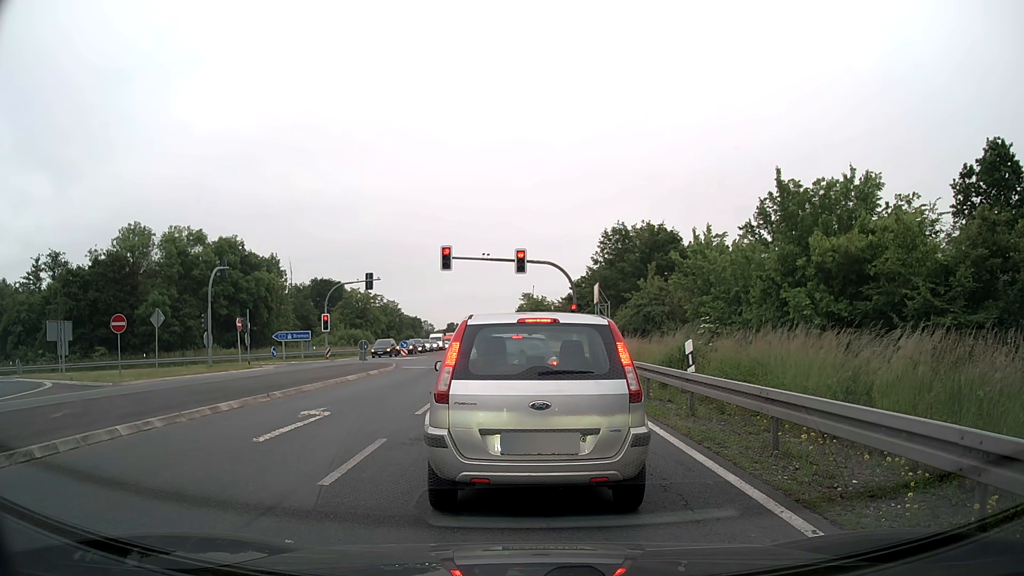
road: primary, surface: asphalt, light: Day
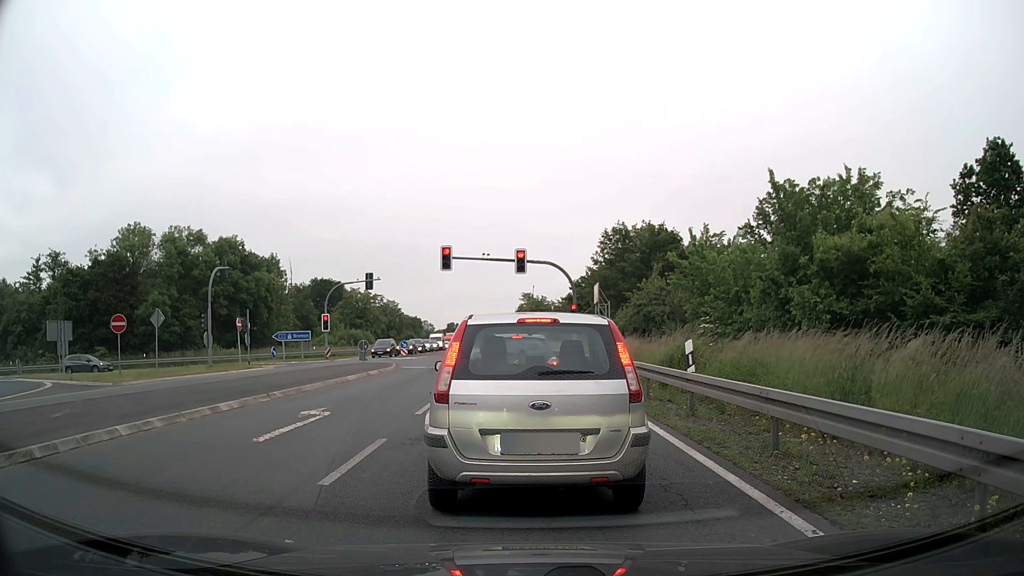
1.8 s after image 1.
(0.0, 0.0) m; 0°
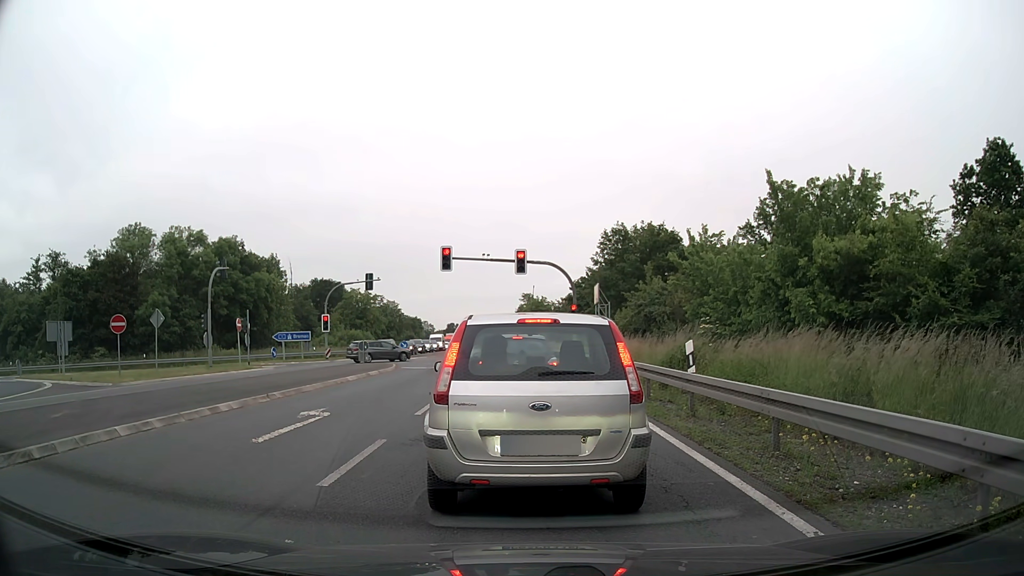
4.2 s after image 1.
(0.0, 0.0) m; 0°
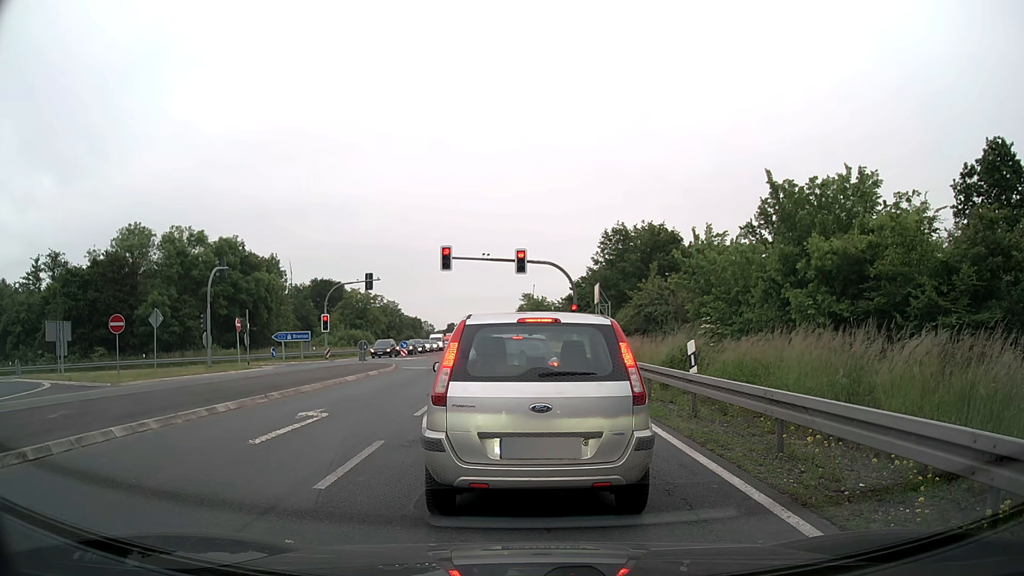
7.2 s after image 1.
(0.0, +0.1) m; 0°
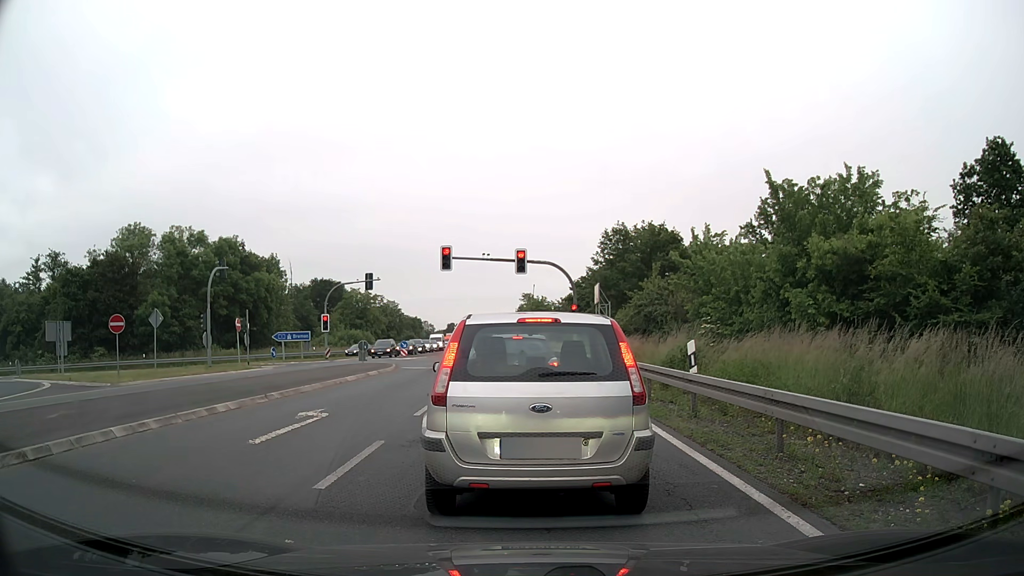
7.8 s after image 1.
(0.0, 0.0) m; 0°
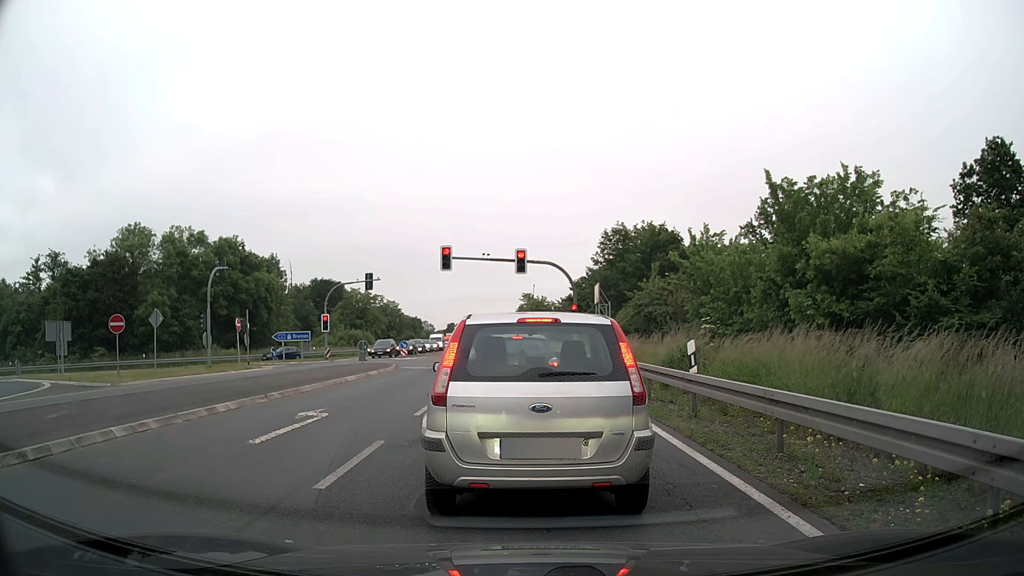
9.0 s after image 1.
(0.0, 0.0) m; 0°
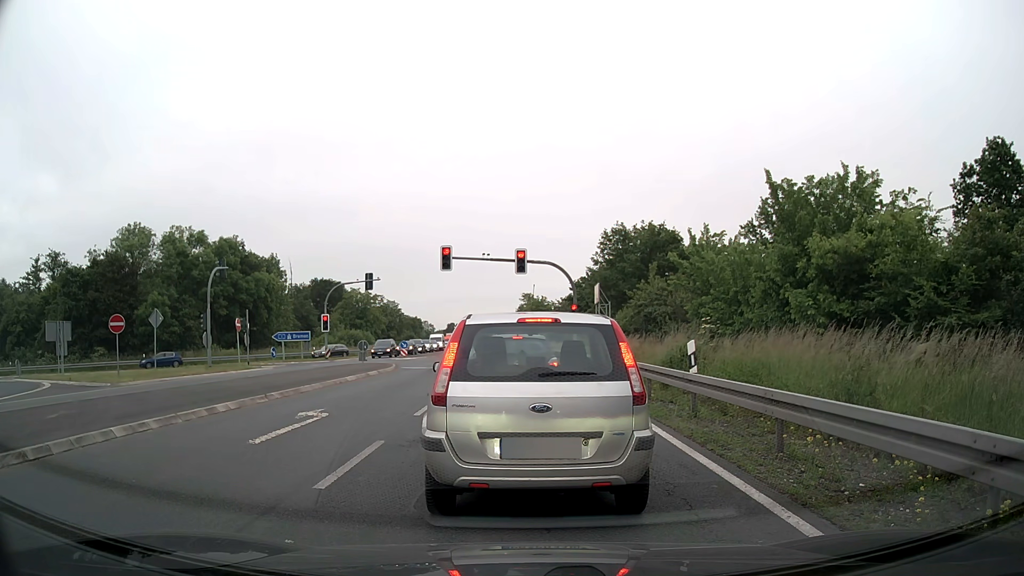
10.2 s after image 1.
(0.0, 0.0) m; 0°
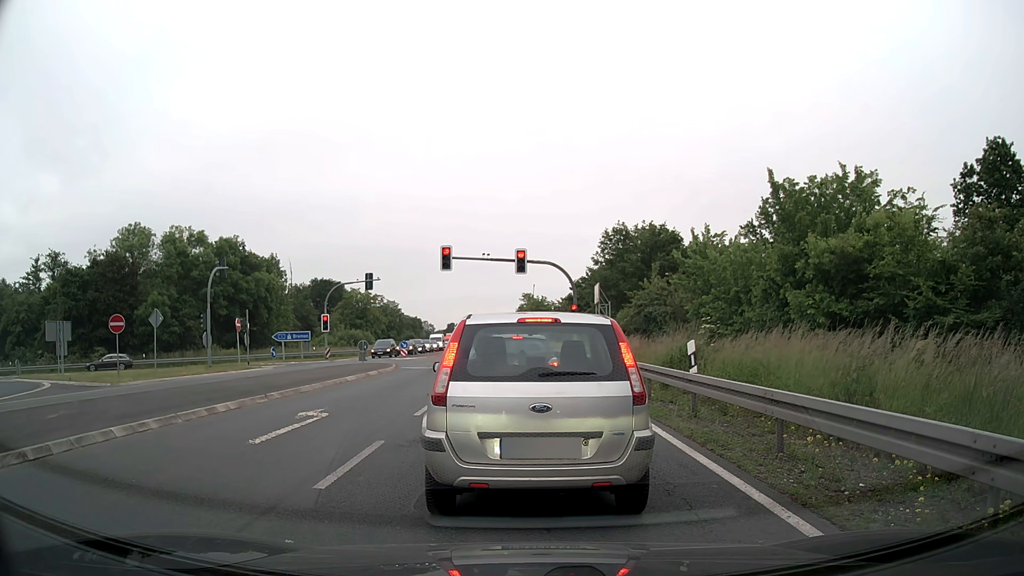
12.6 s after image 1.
(0.0, 0.0) m; 0°
(0, +10) (0, +20) (0, +30) (0, +40) (0, +50) (-1, +60) (-1, +70) (-1, +80) (-2, +90) (-2, +100) m
